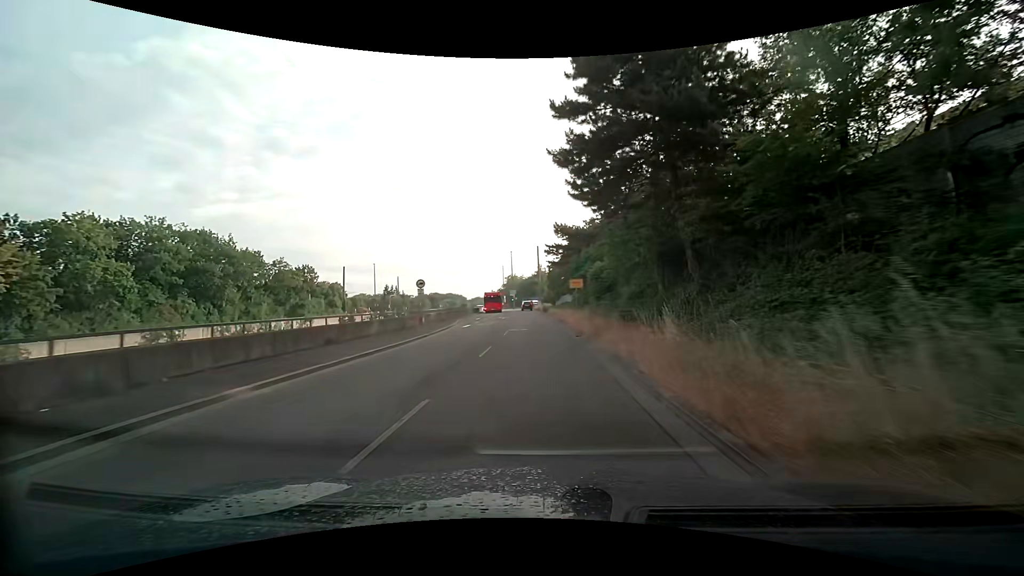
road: trunk_link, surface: asphalt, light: Day
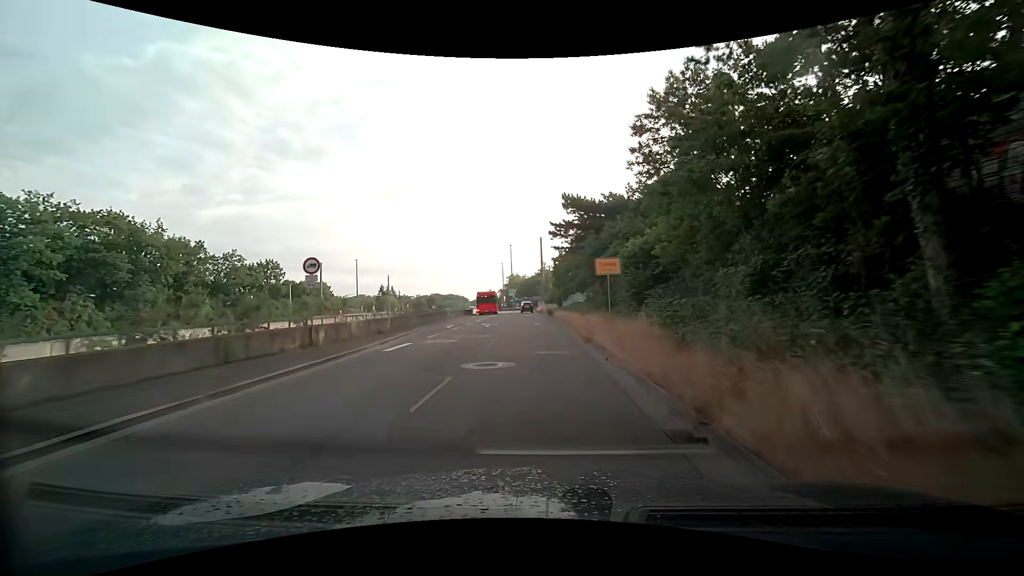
(0.0, +15.6) m; 0°
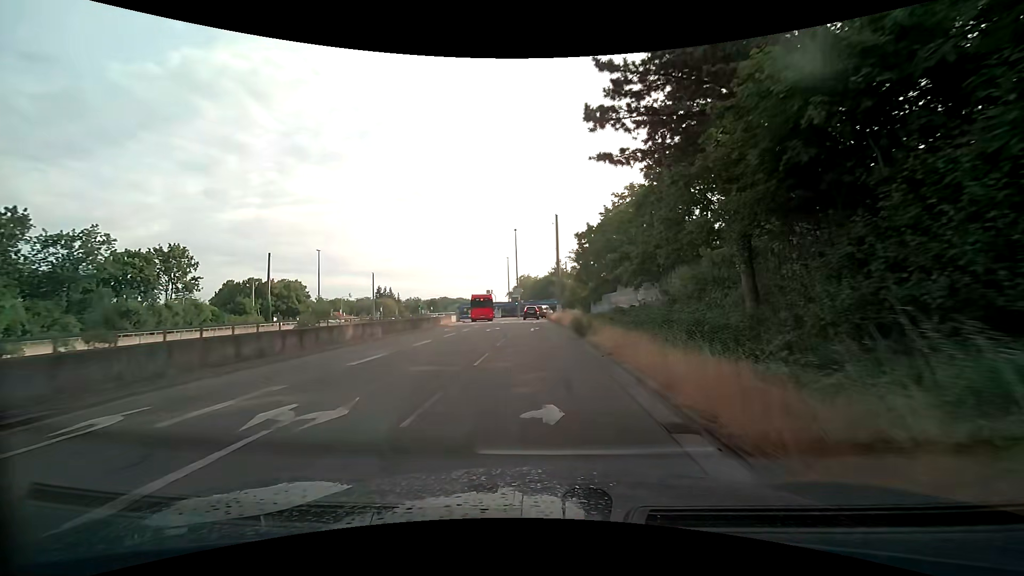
(-0.5, +27.7) m; -2°
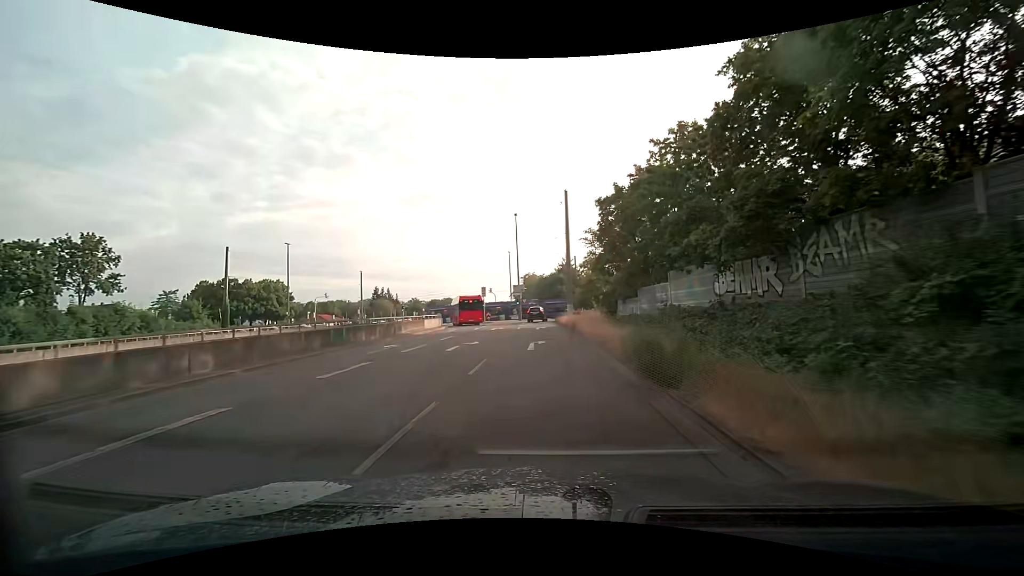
(-0.1, +13.8) m; -1°
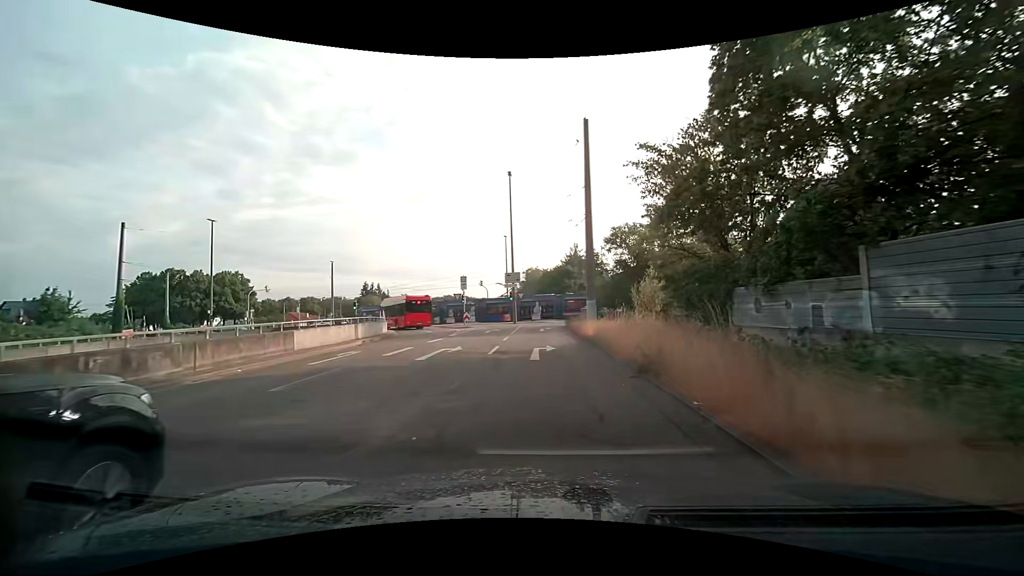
(-0.2, +19.7) m; -1°
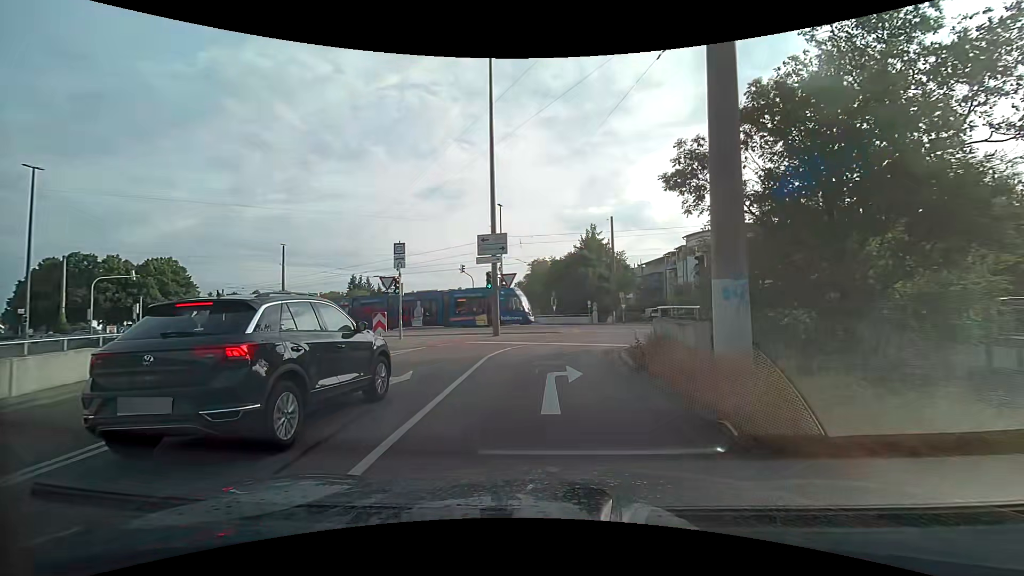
(0.0, +23.0) m; 0°
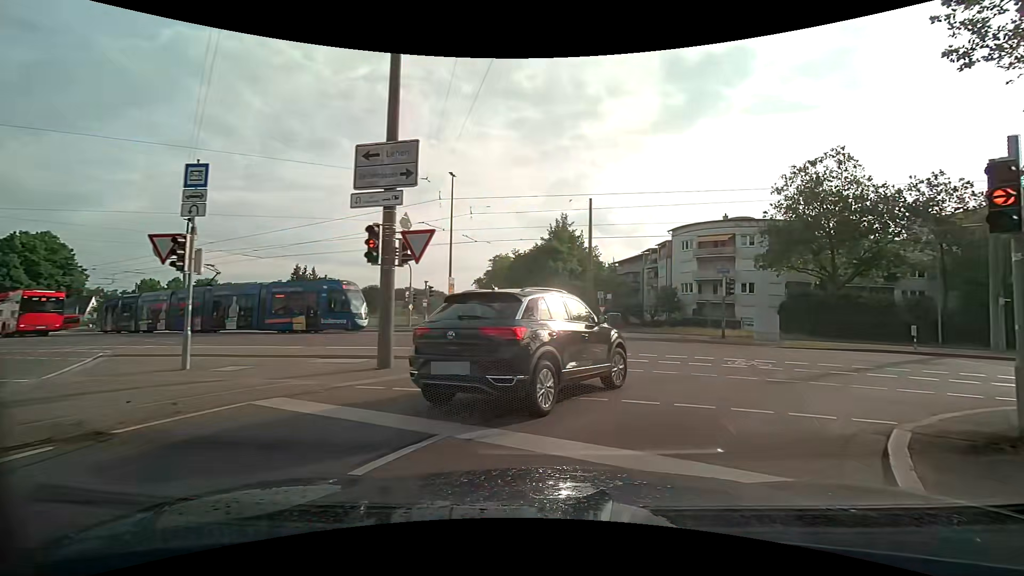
(0.0, +12.4) m; +2°
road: tertiary_link
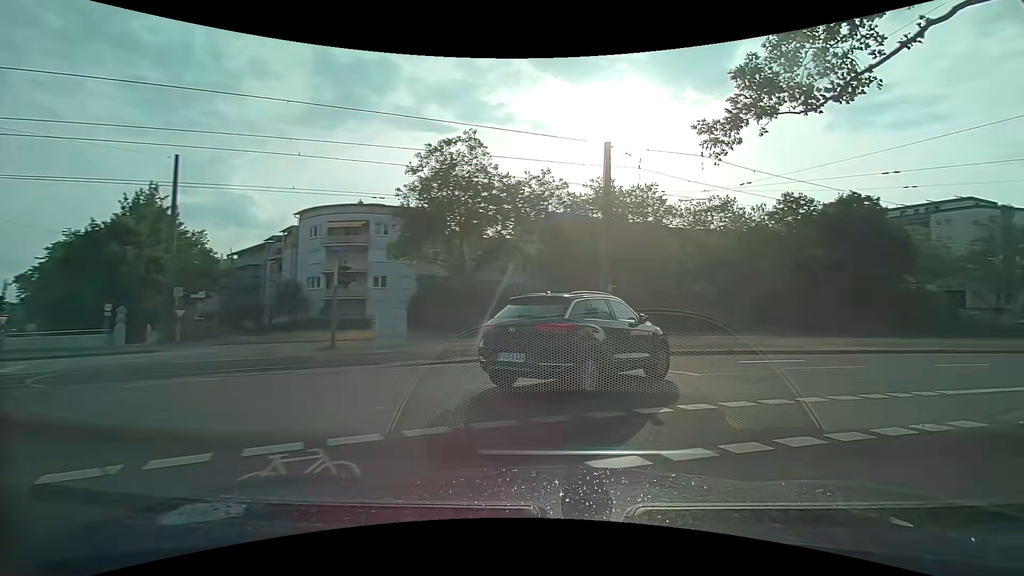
(+2.8, +9.4) m; +35°
